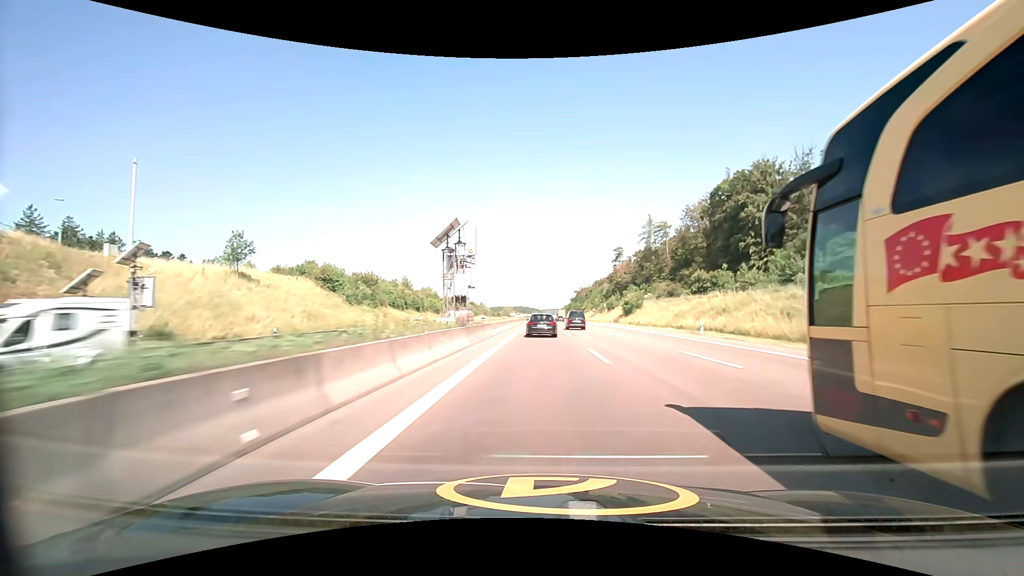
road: motorway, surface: asphalt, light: Day
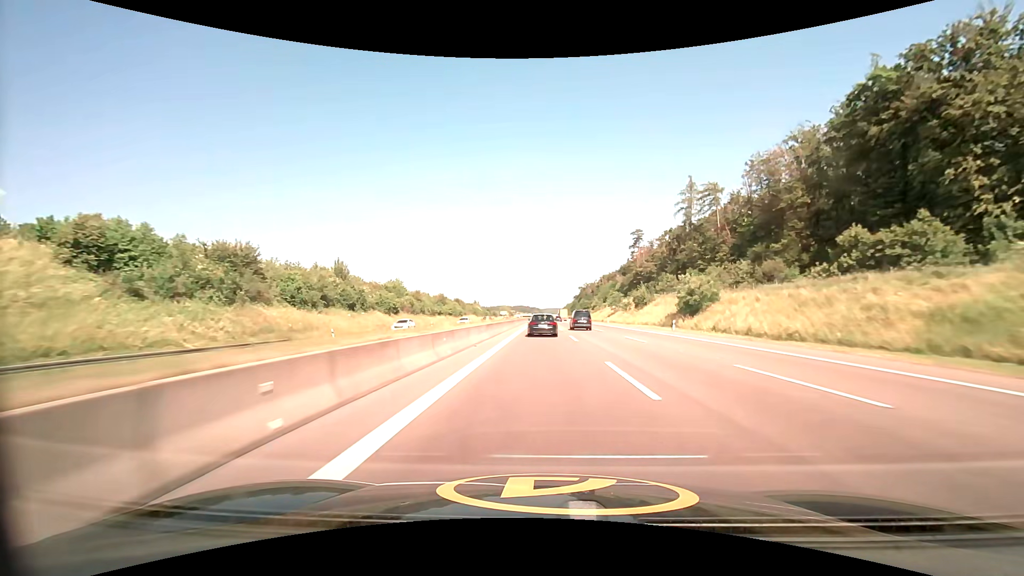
(0.0, +41.7) m; 0°
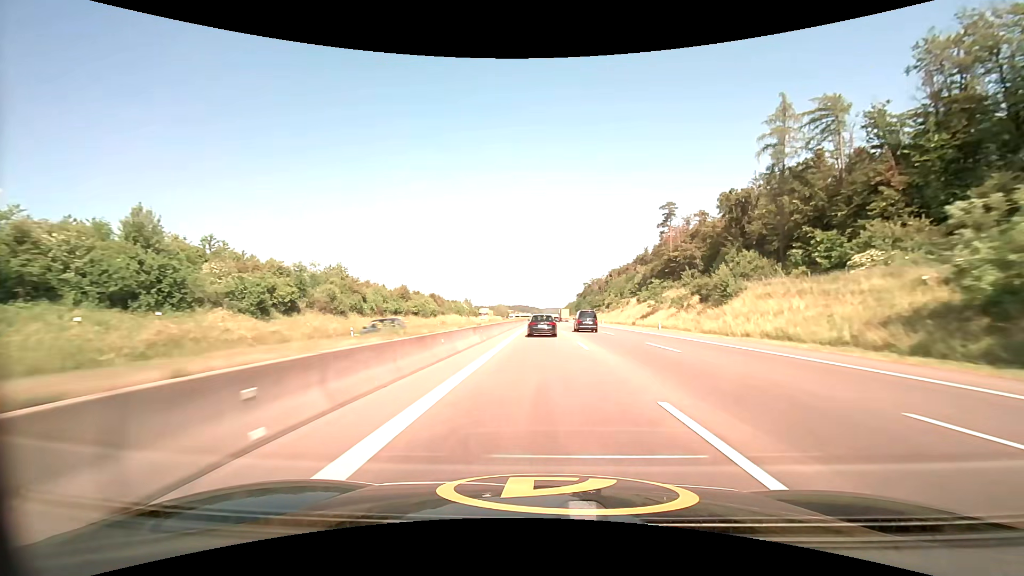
(+0.1, +42.5) m; 0°
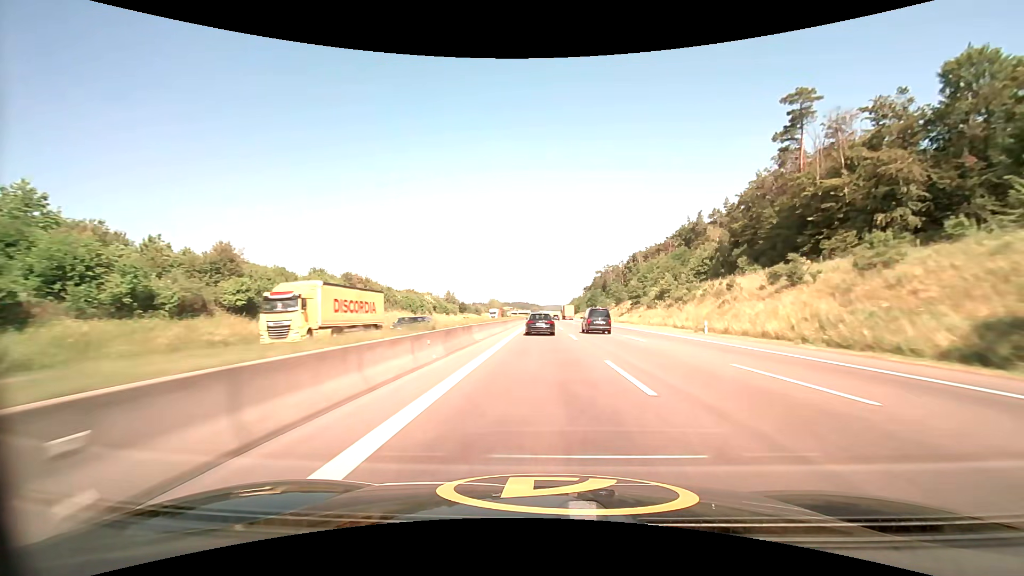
(0.0, +65.3) m; 0°
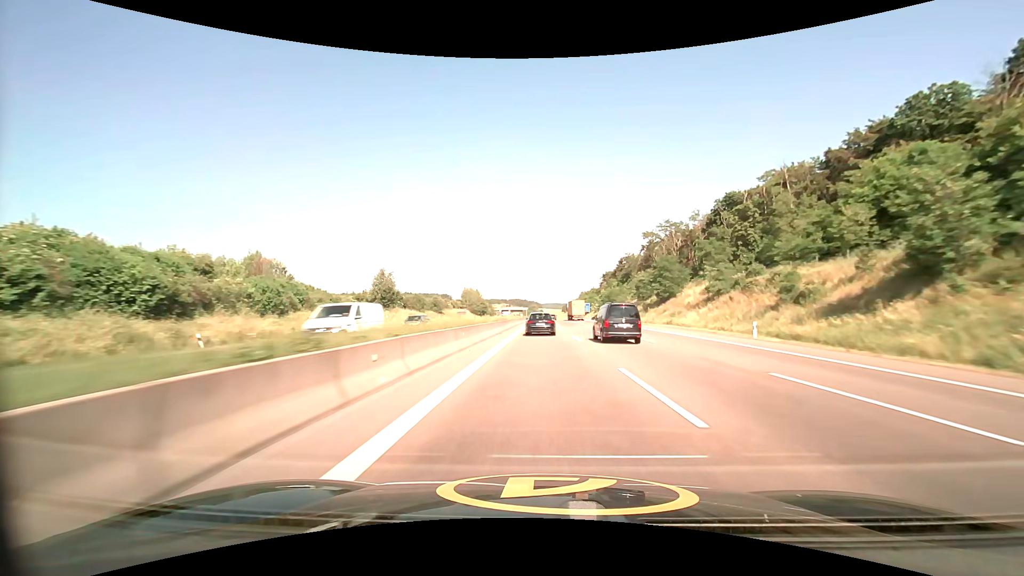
(0.0, +109.9) m; 0°
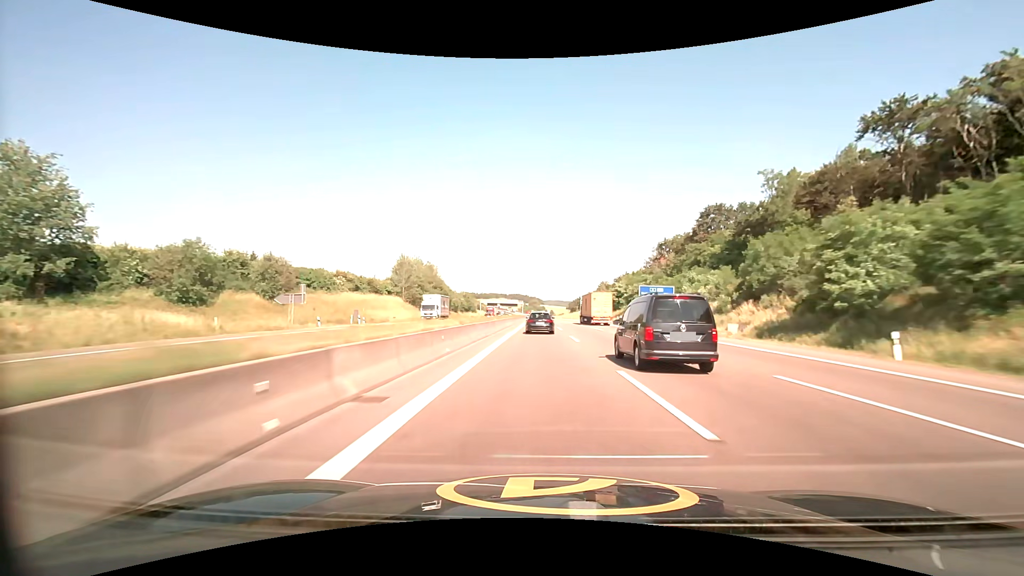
(-0.3, +108.5) m; 0°
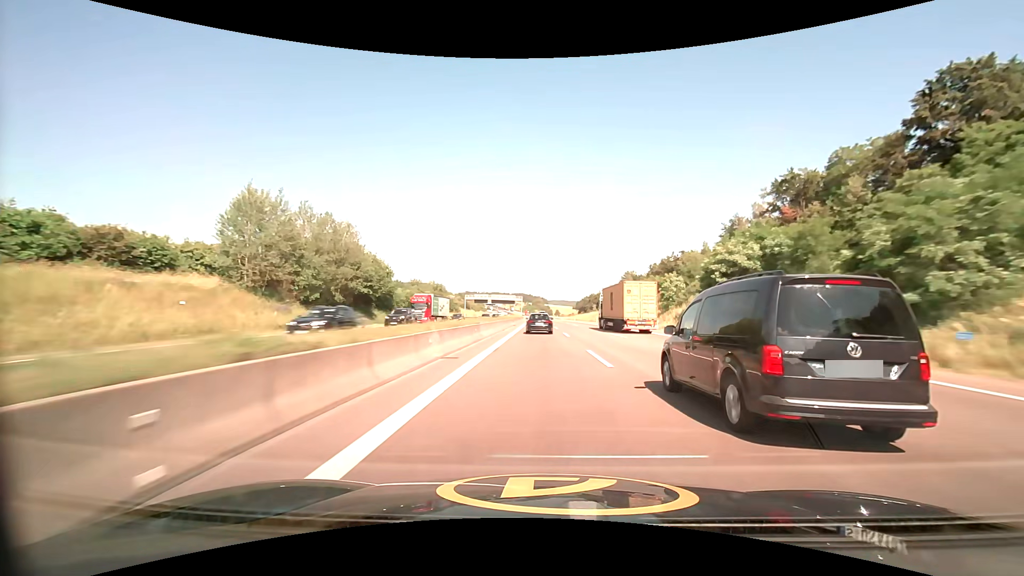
(-0.2, +64.7) m; 0°
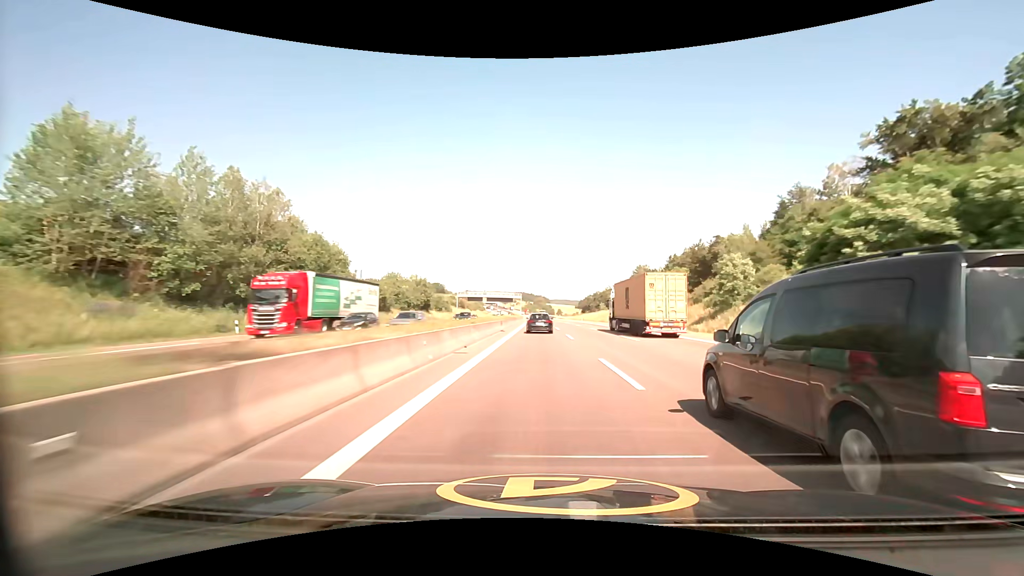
(0.0, +21.8) m; 0°
(0, +10) (0, +20) (0, +30) (0, +40) (0, +50) (0, +60) (0, +70) (0, +80) (0, +90) (-1, +100) m
